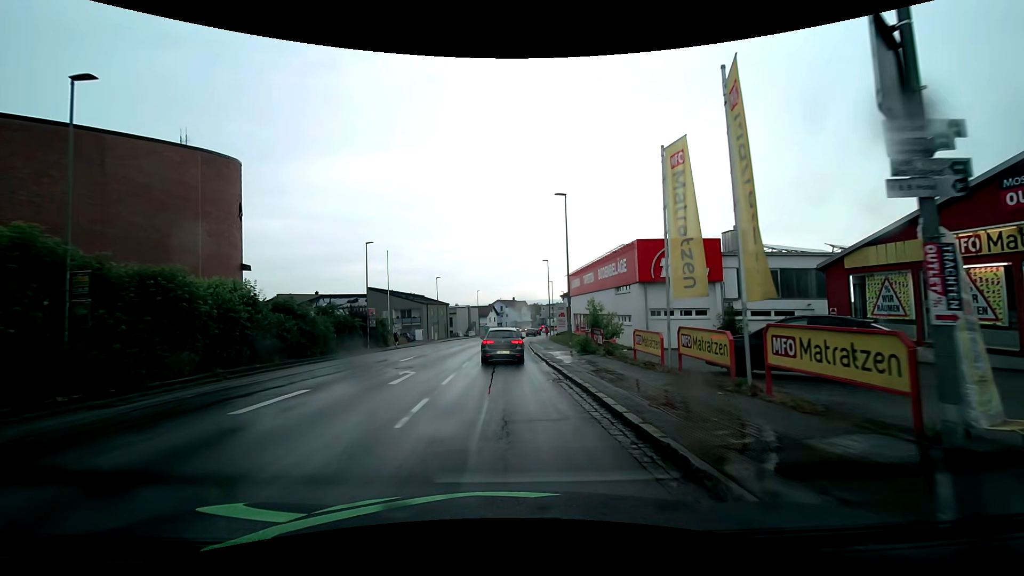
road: tertiary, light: Day
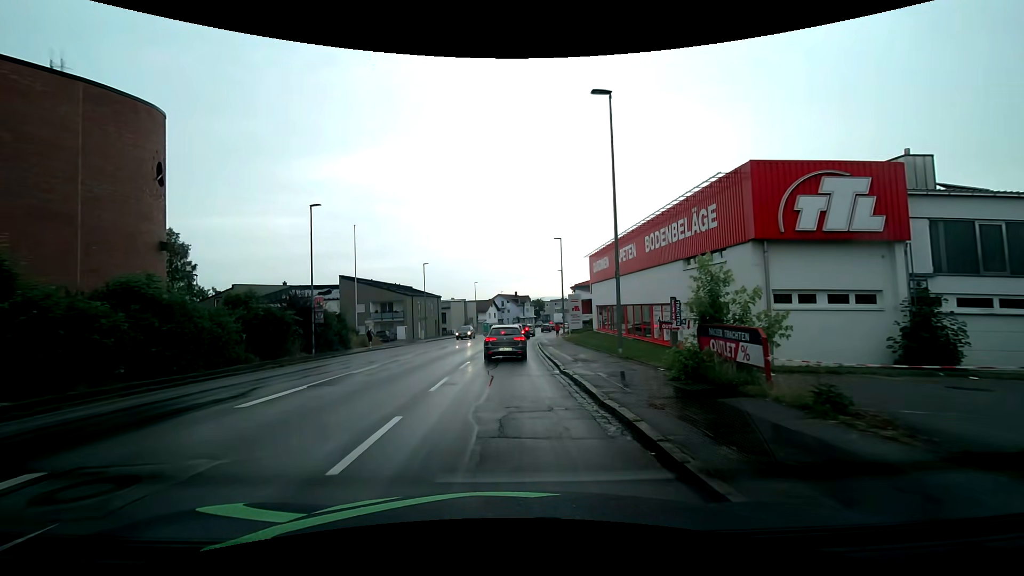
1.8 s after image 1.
(-0.1, +14.1) m; 0°
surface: asphalt
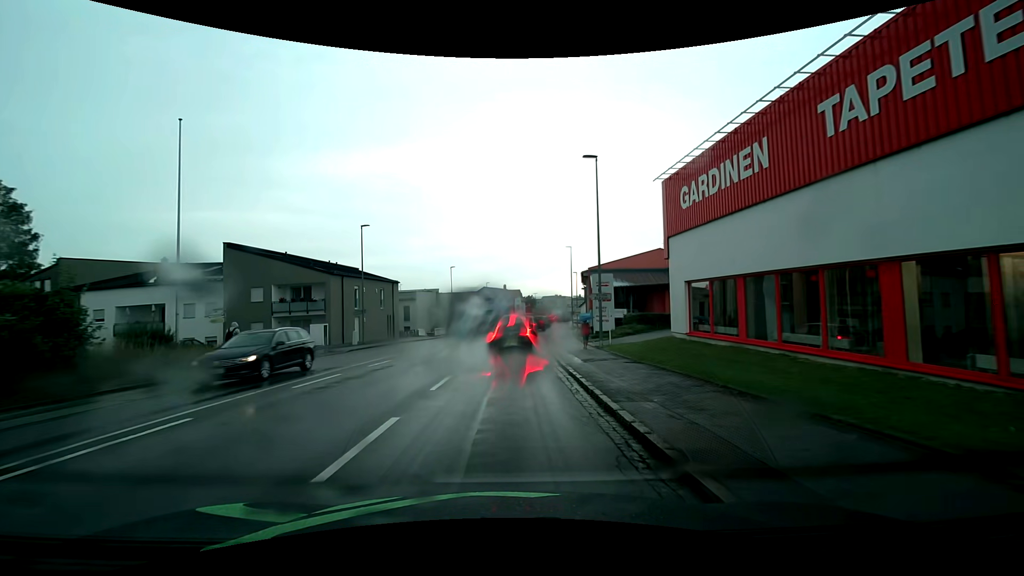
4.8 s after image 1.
(0.0, +24.7) m; +1°
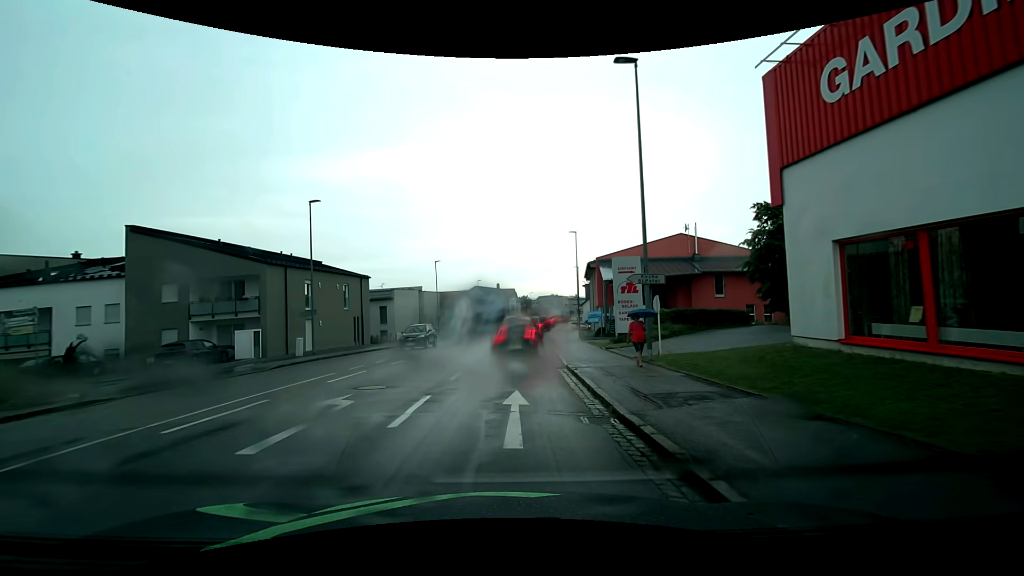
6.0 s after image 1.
(-0.1, +9.7) m; 0°
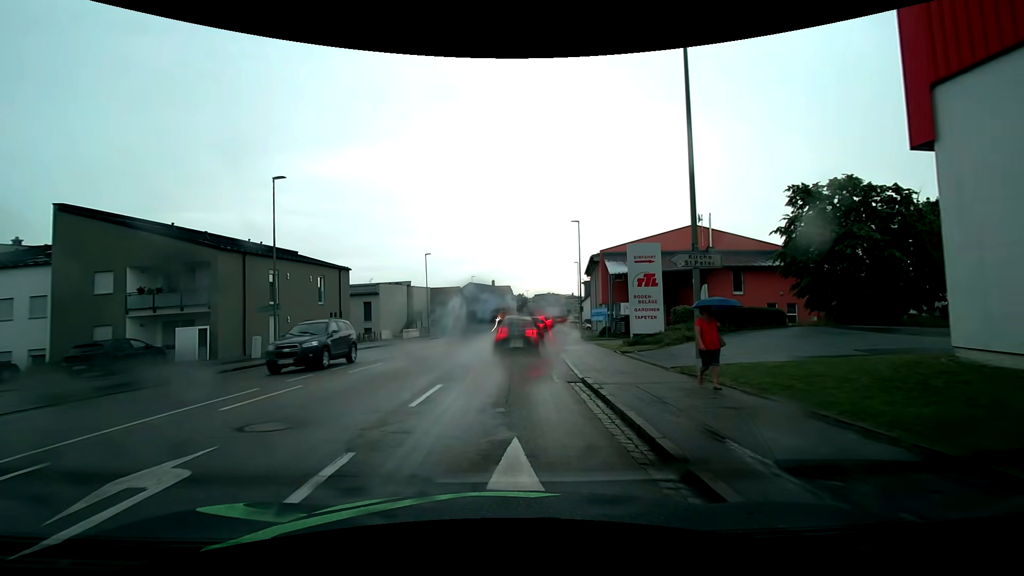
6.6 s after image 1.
(0.0, +4.6) m; +2°
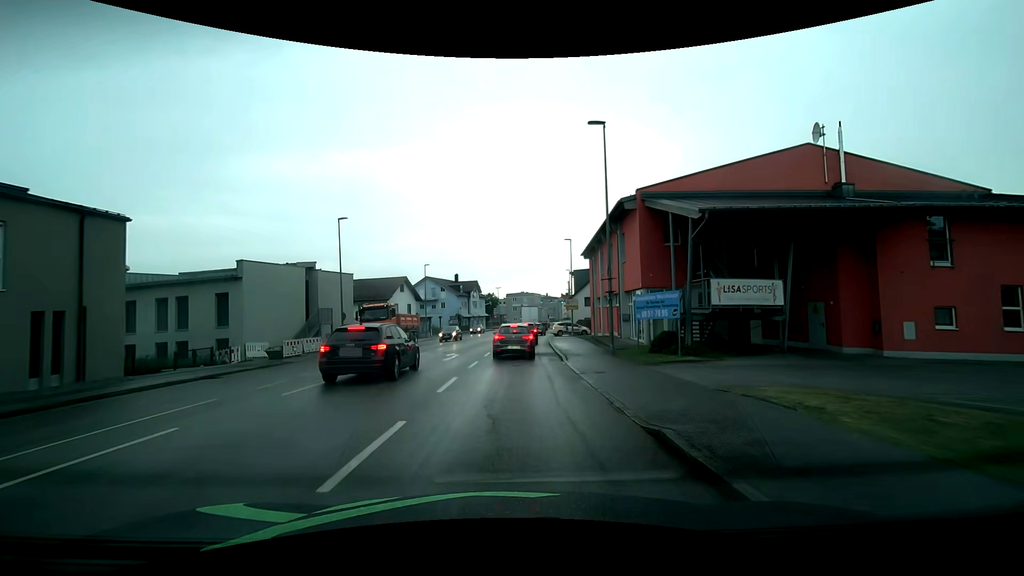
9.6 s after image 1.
(+0.2, +22.2) m; +3°
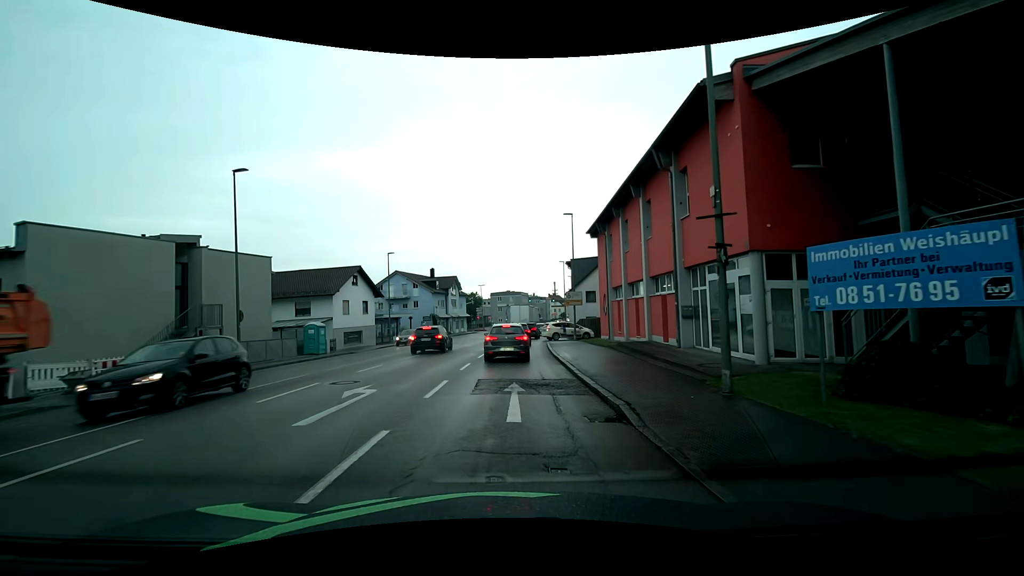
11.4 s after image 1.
(+0.2, +12.5) m; +2°
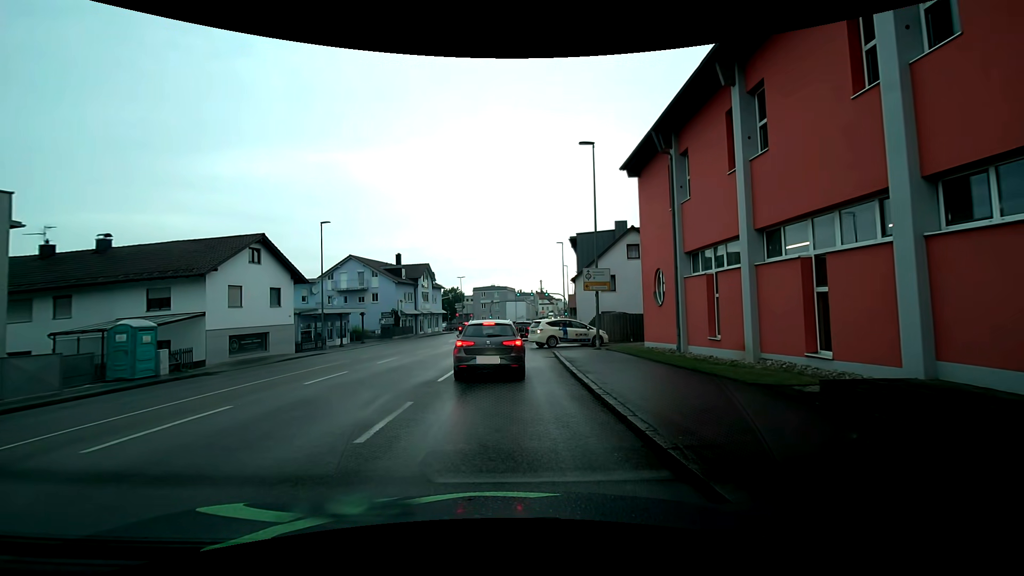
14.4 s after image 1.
(0.0, +15.3) m; +2°
